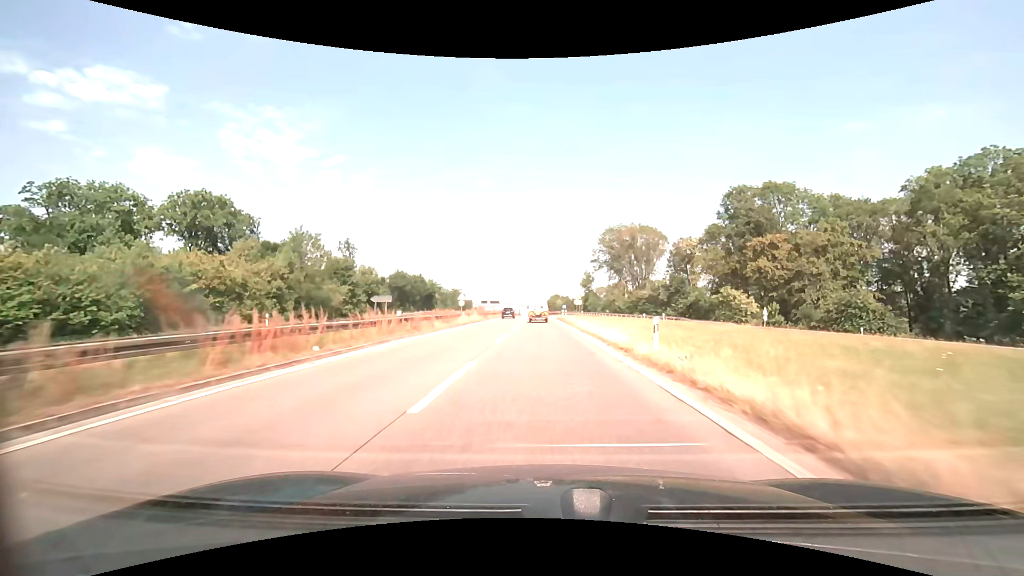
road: trunk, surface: asphalt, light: Day
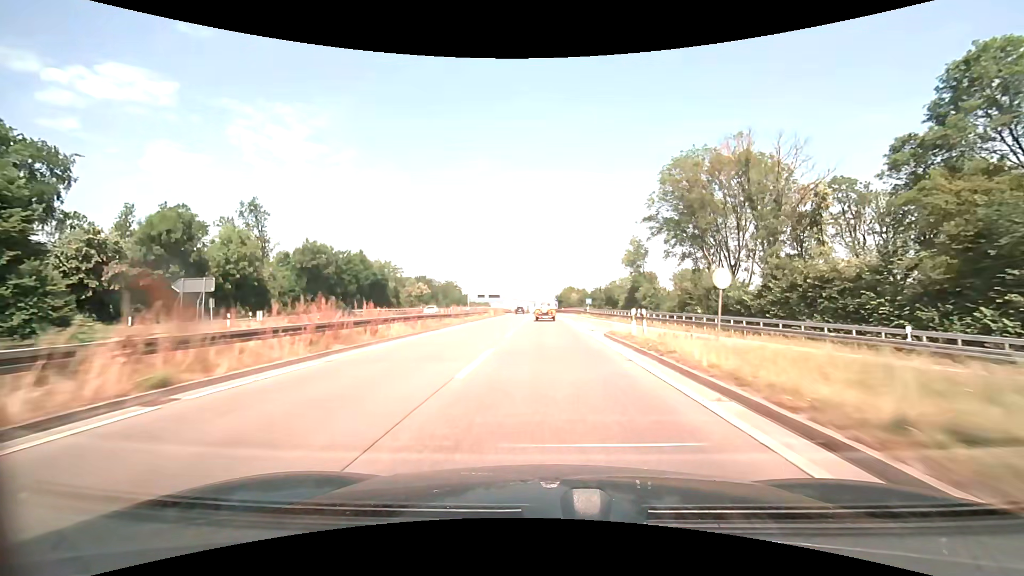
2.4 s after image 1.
(-0.5, +45.4) m; -1°
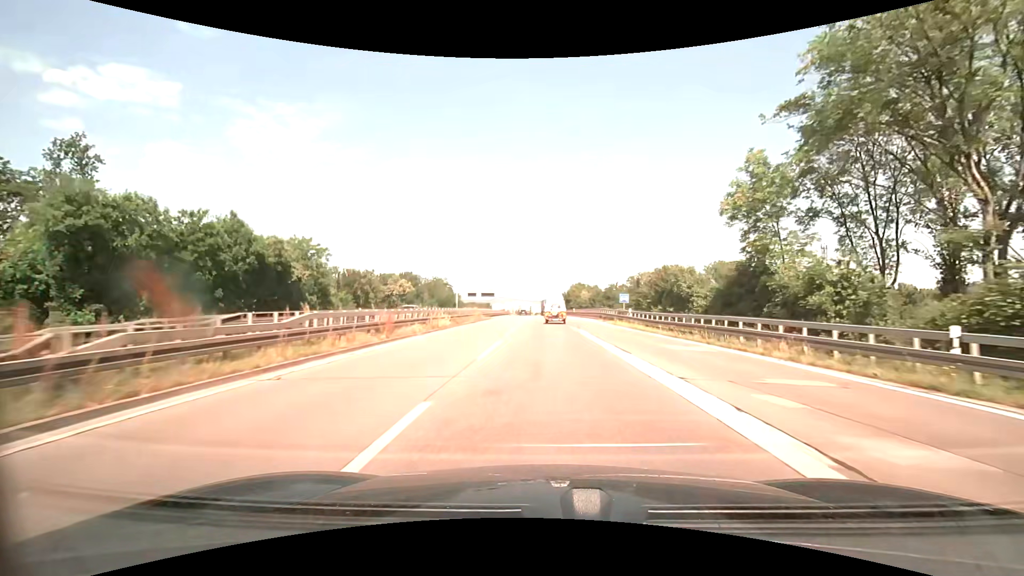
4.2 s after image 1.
(-0.1, +32.7) m; -1°
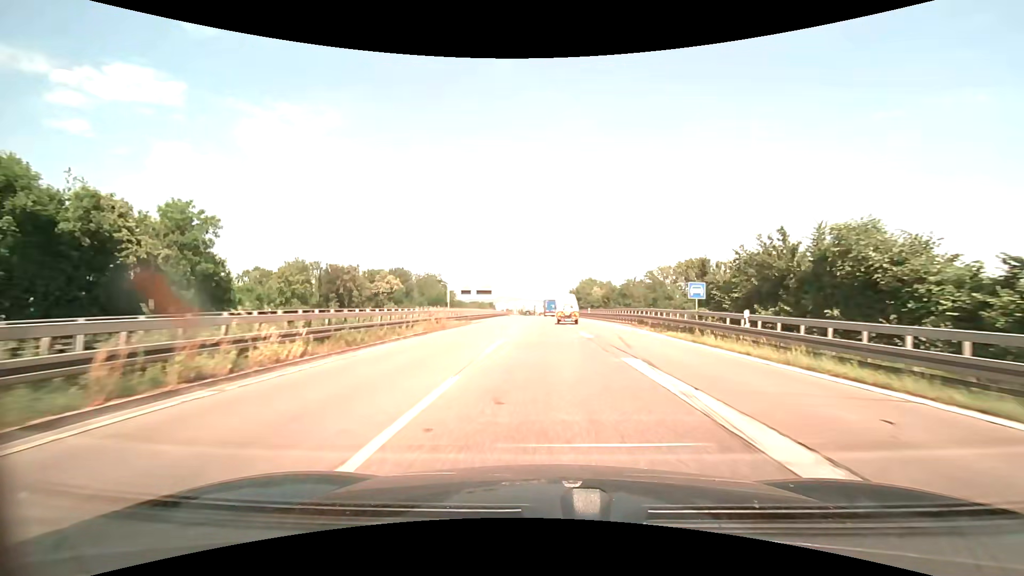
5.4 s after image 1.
(0.0, +21.3) m; 0°
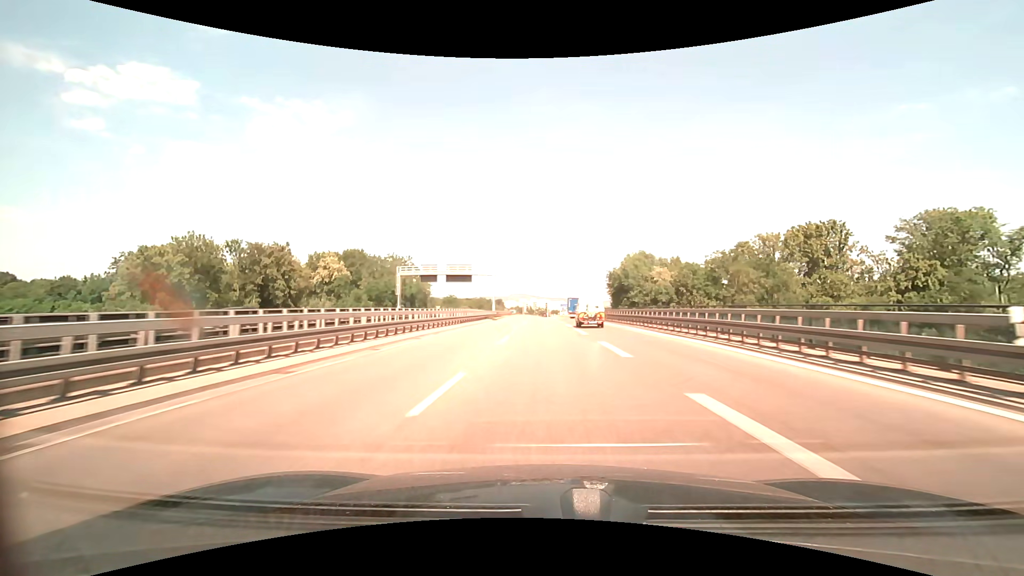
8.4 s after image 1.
(-0.9, +58.3) m; -1°
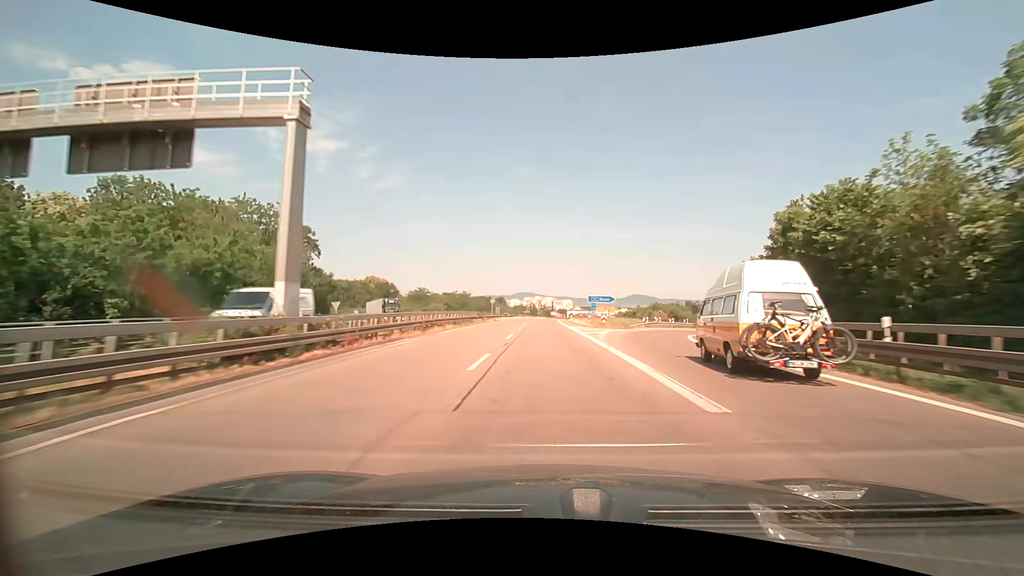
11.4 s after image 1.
(-0.6, +68.1) m; -1°
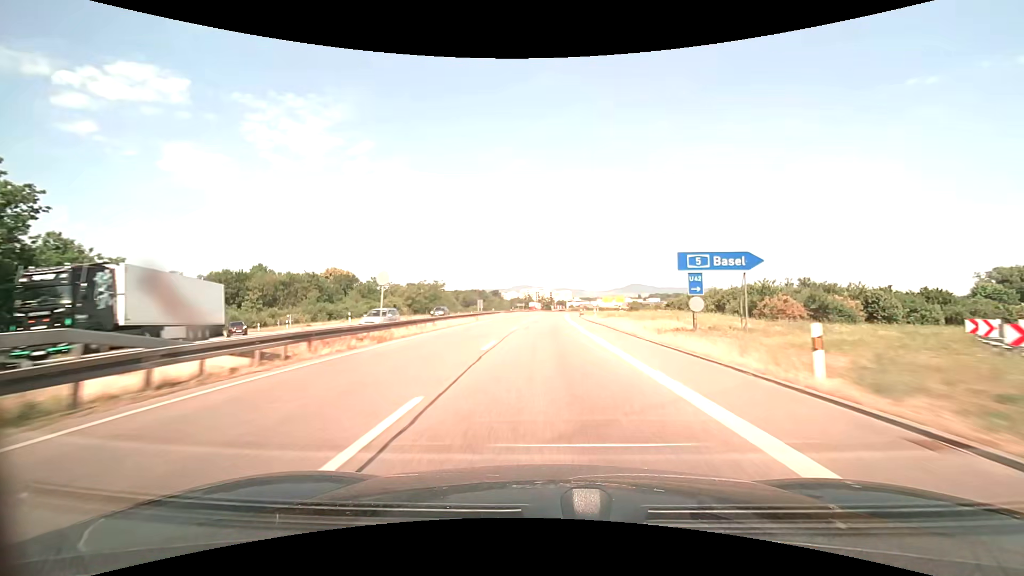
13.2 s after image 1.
(0.0, +43.3) m; 0°
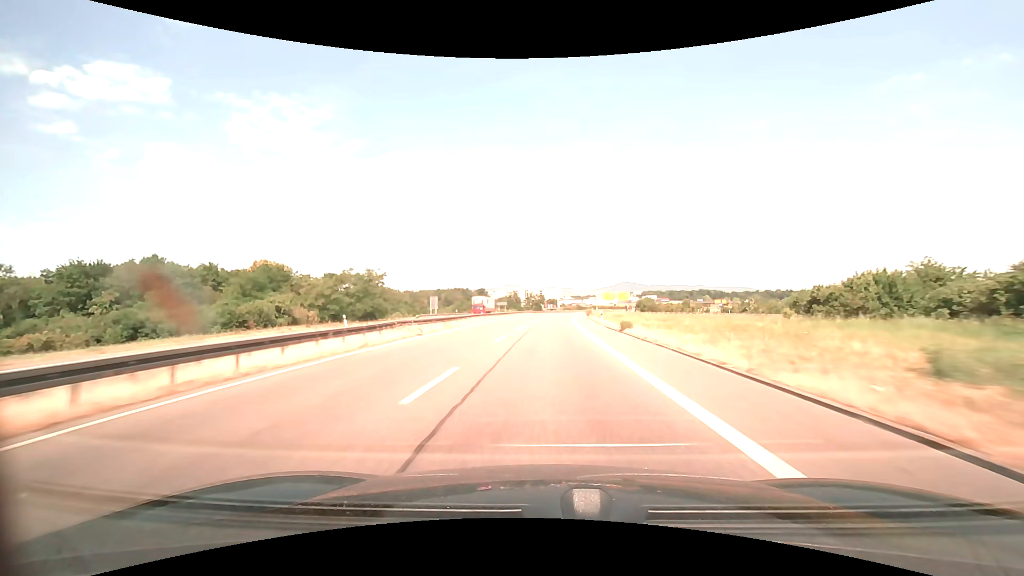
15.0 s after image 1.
(+0.2, +44.3) m; +1°
(0, +10) (0, +20) (0, +30) (+1, +40) (+1, +50) (+1, +60) (+2, +70) (+3, +80) (+4, +90) (+5, +100) m
